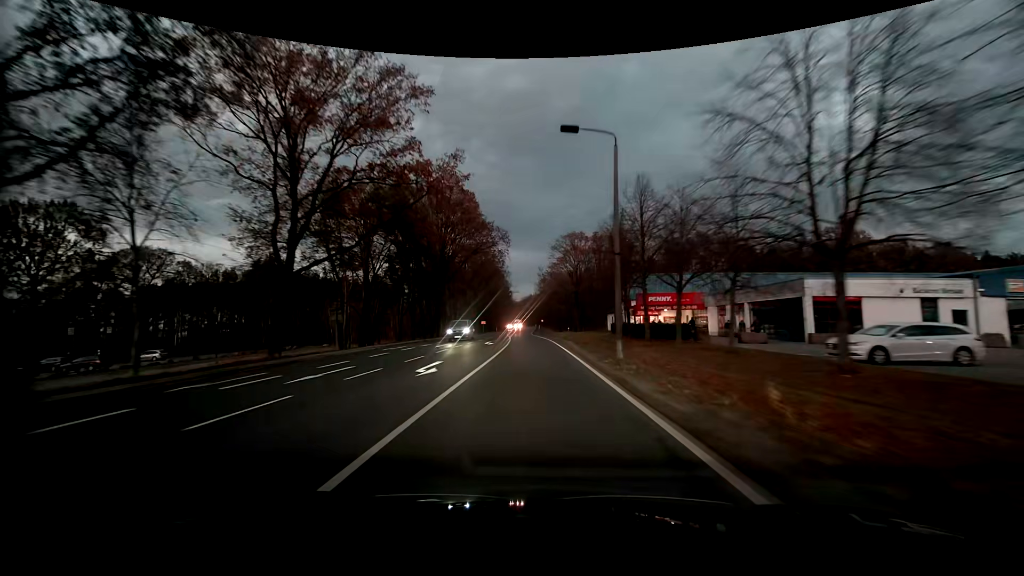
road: primary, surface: asphalt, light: Dusk
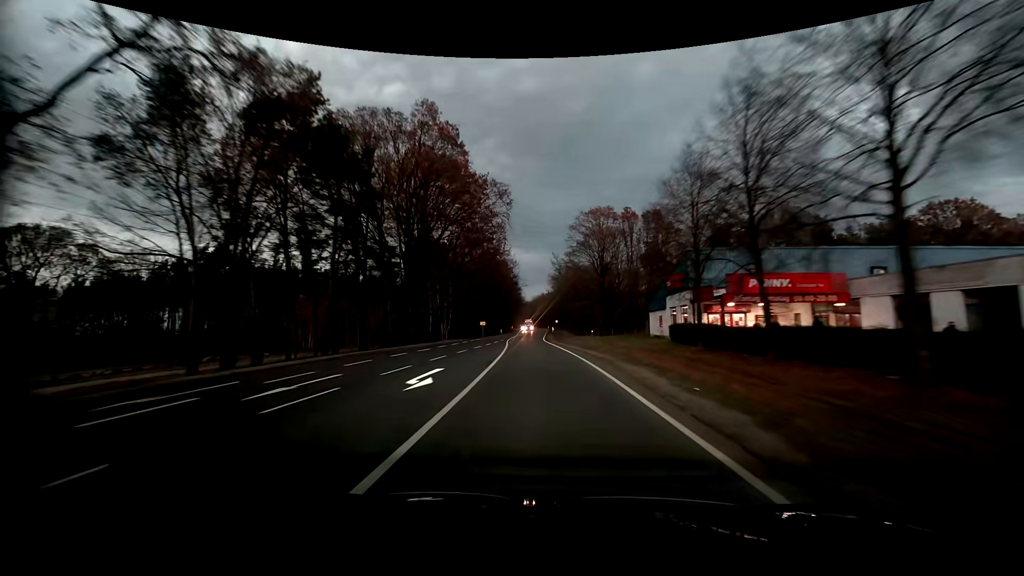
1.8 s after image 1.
(-0.4, +23.2) m; -2°
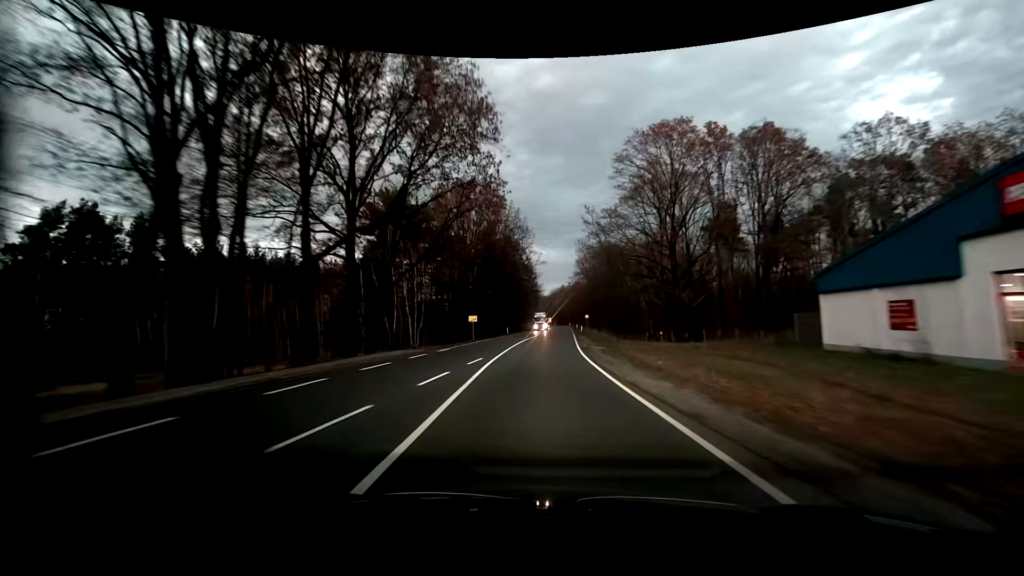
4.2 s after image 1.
(-0.6, +32.7) m; -2°
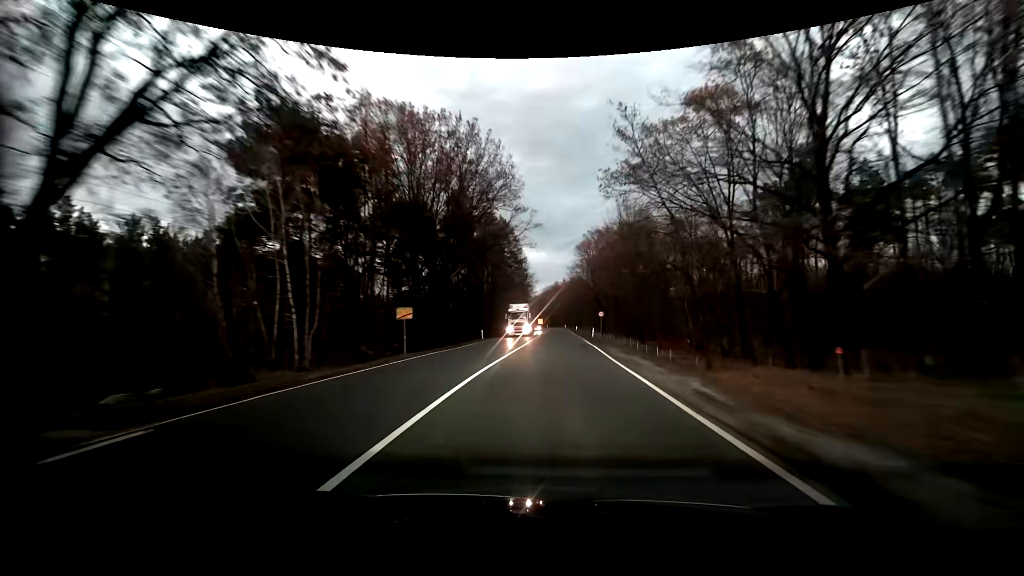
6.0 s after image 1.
(0.0, +25.5) m; +1°
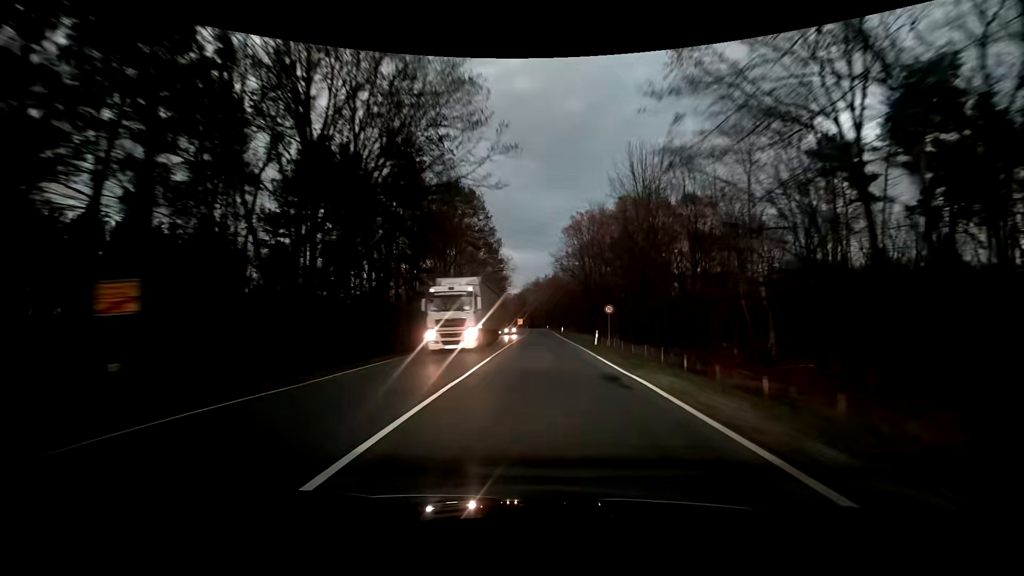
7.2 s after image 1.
(+0.4, +18.4) m; +2°
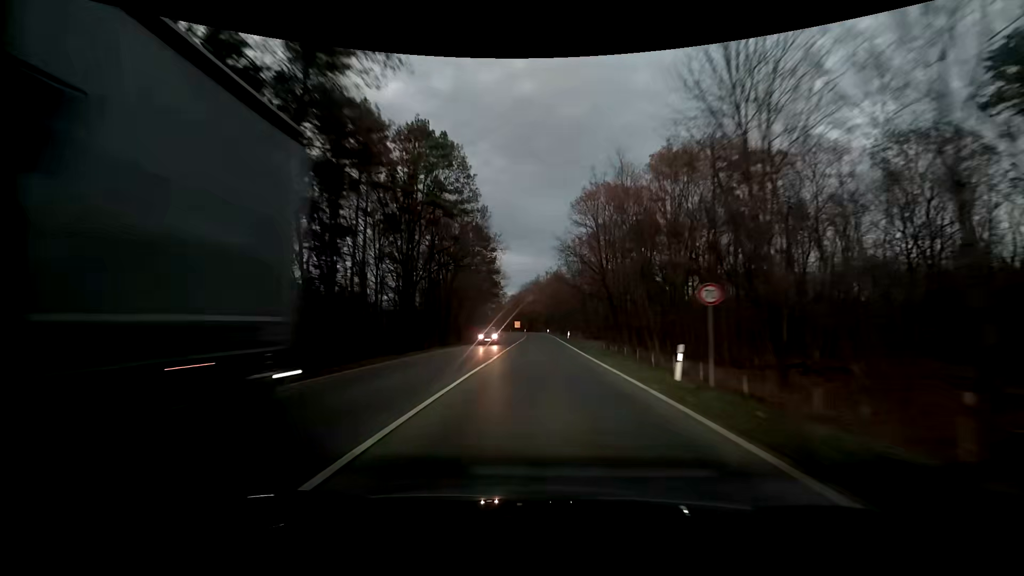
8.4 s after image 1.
(-0.1, +19.3) m; 0°
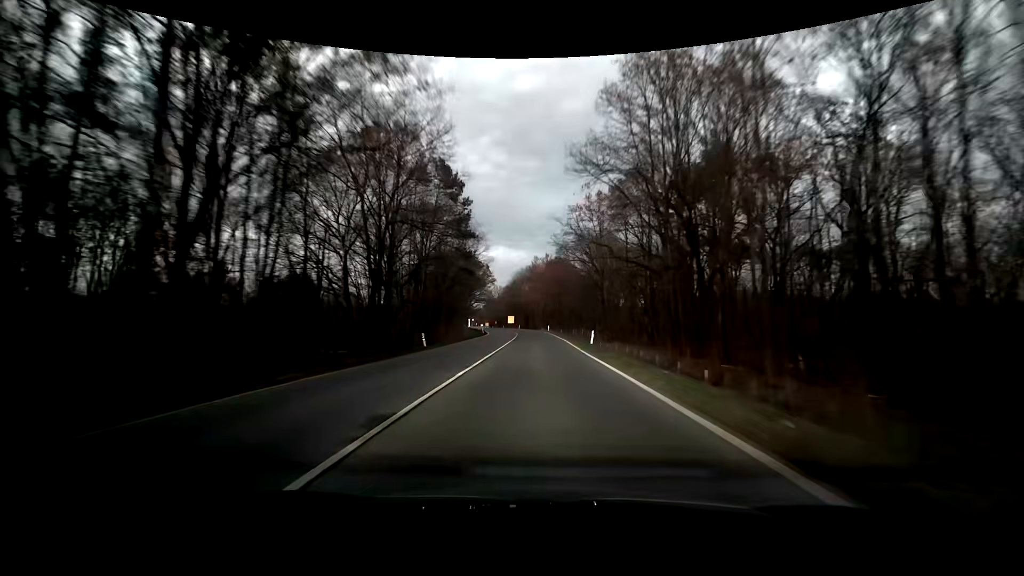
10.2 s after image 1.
(+0.2, +30.2) m; +1°
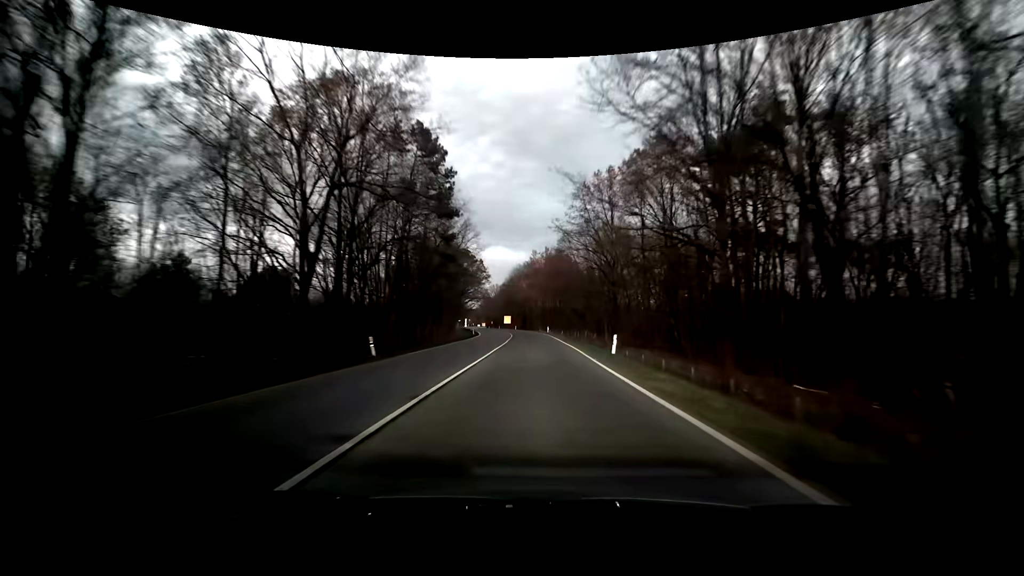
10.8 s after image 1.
(-0.1, +10.4) m; 0°
(0, +10) (0, +20) (0, +30) (0, +40) (-1, +50) (-1, +60) (-2, +70) (-3, +80) (-4, +90) (-5, +100) m
